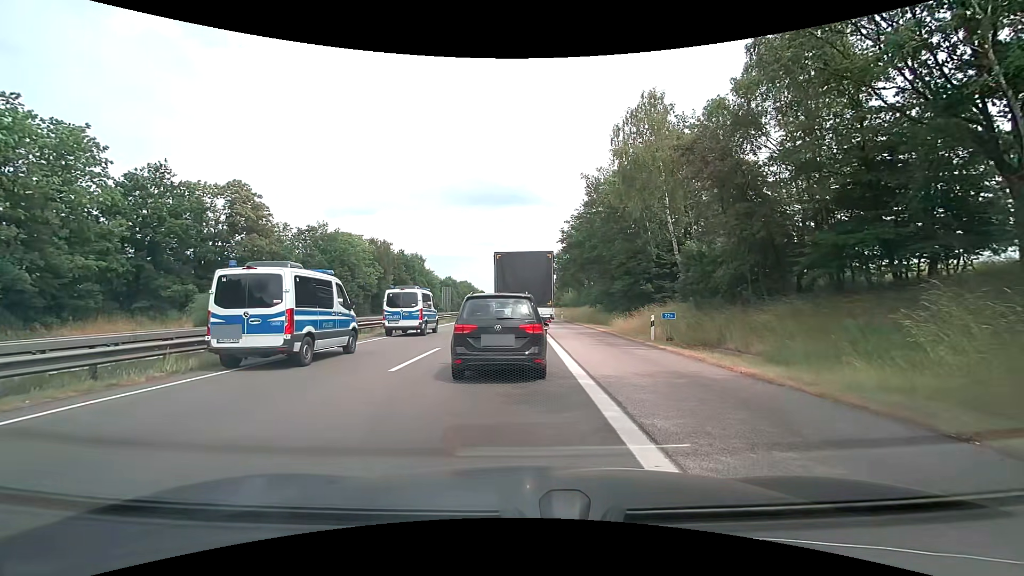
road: motorway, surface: asphalt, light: Day
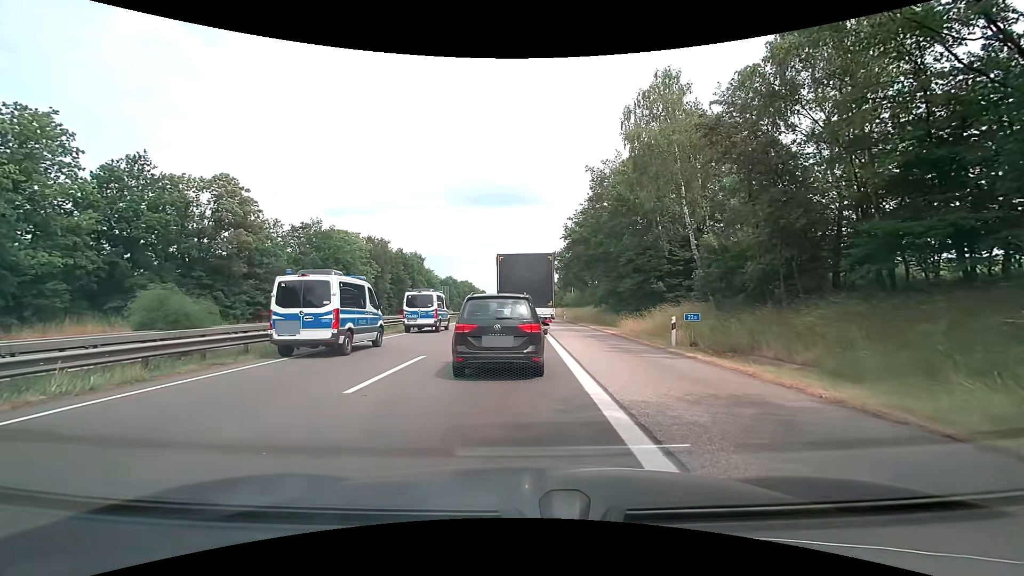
(0.0, +2.8) m; 0°
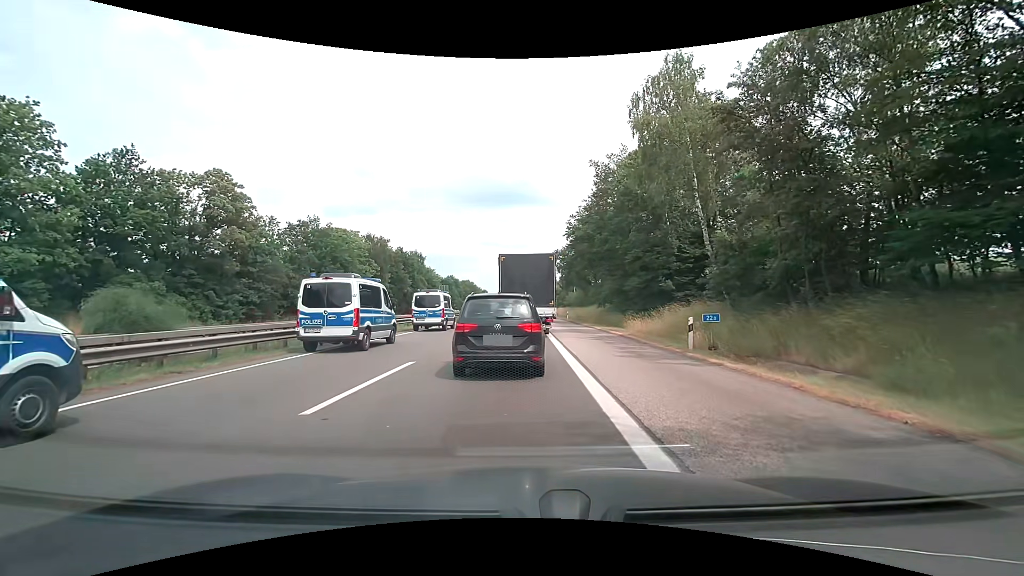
(0.0, +1.7) m; -1°
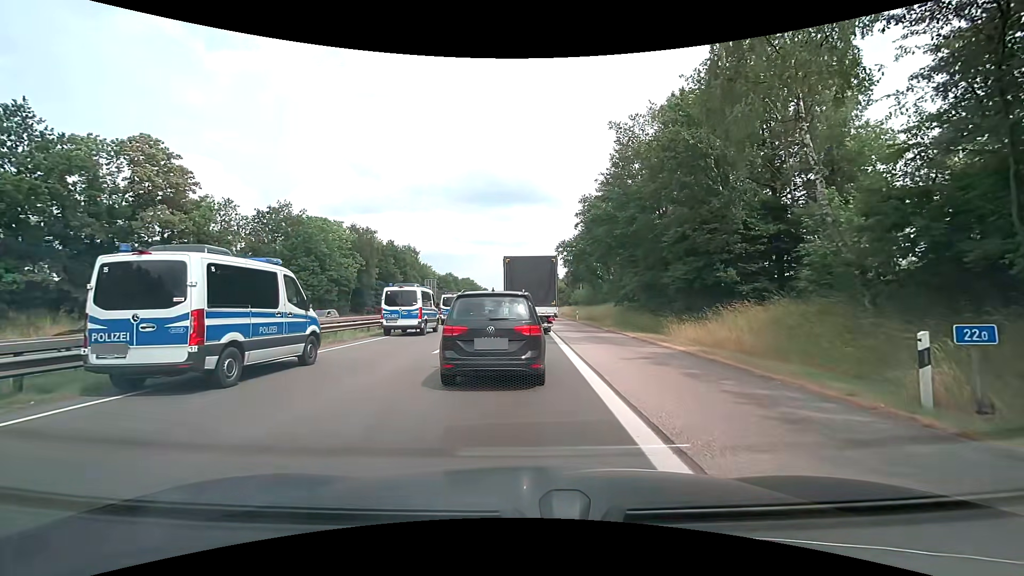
(+0.1, +9.4) m; 0°
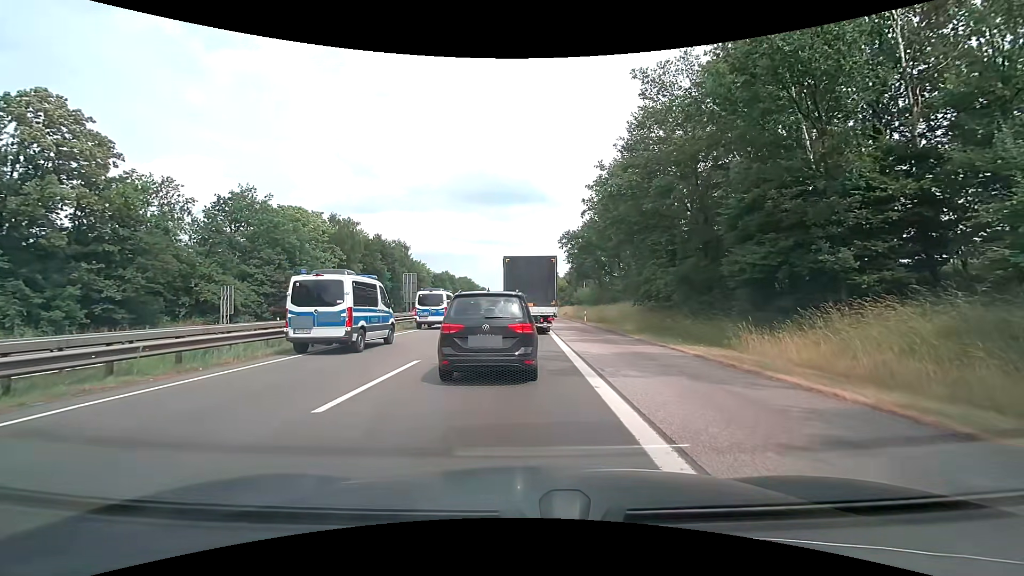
(+0.1, +8.3) m; +1°
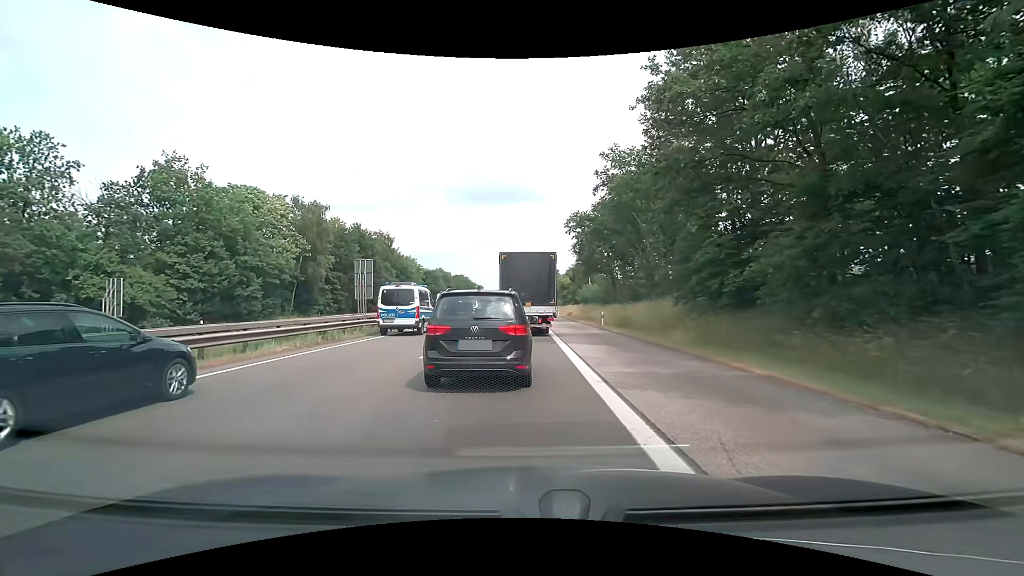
(0.0, +11.2) m; 0°
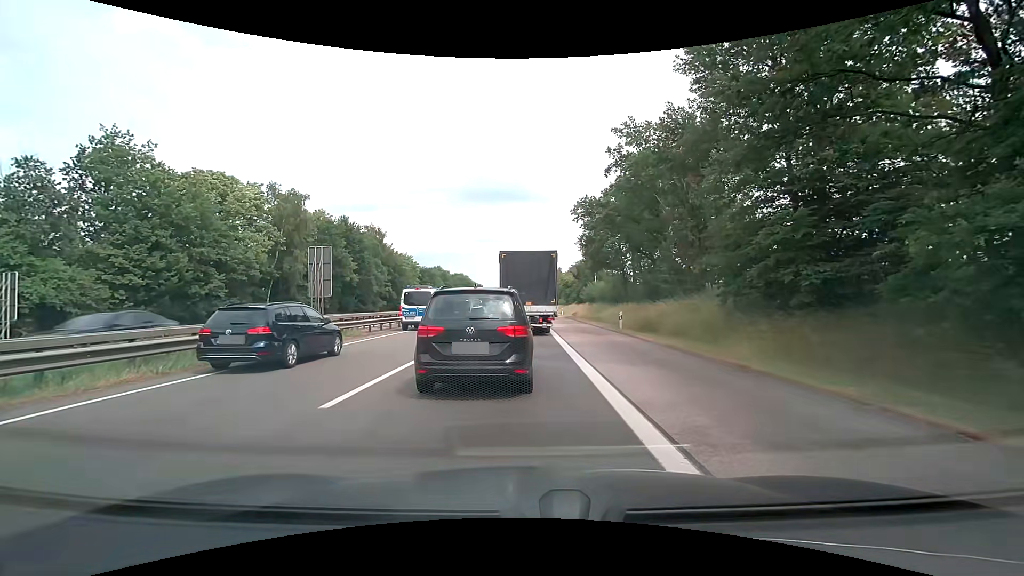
(0.0, +6.3) m; -1°
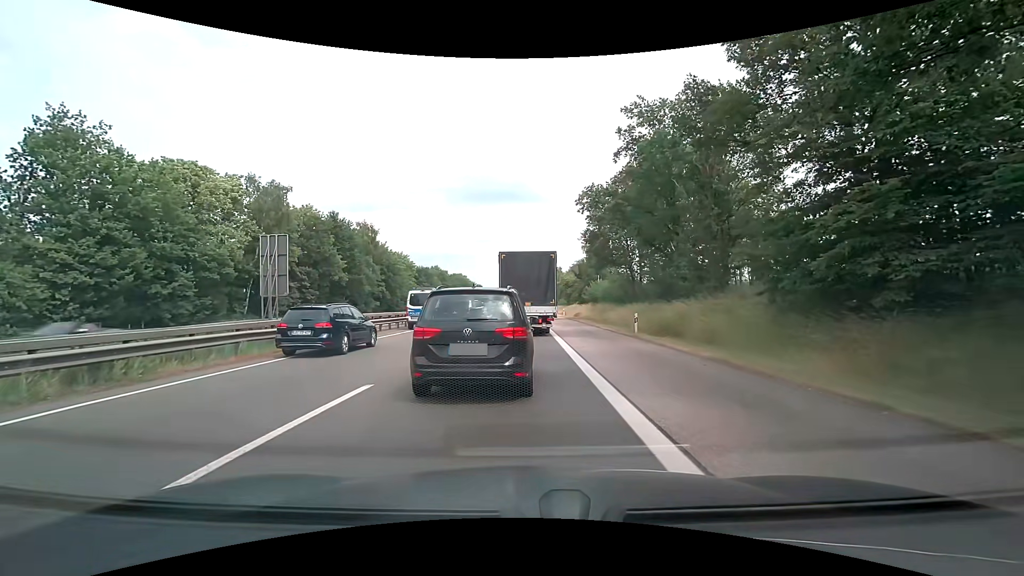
(0.0, +4.1) m; +1°
(0, +10) (0, +20) (0, +30) (0, +40) (0, +50) (0, +60) (0, +70) (0, +80) (0, +90) (0, +100) m
